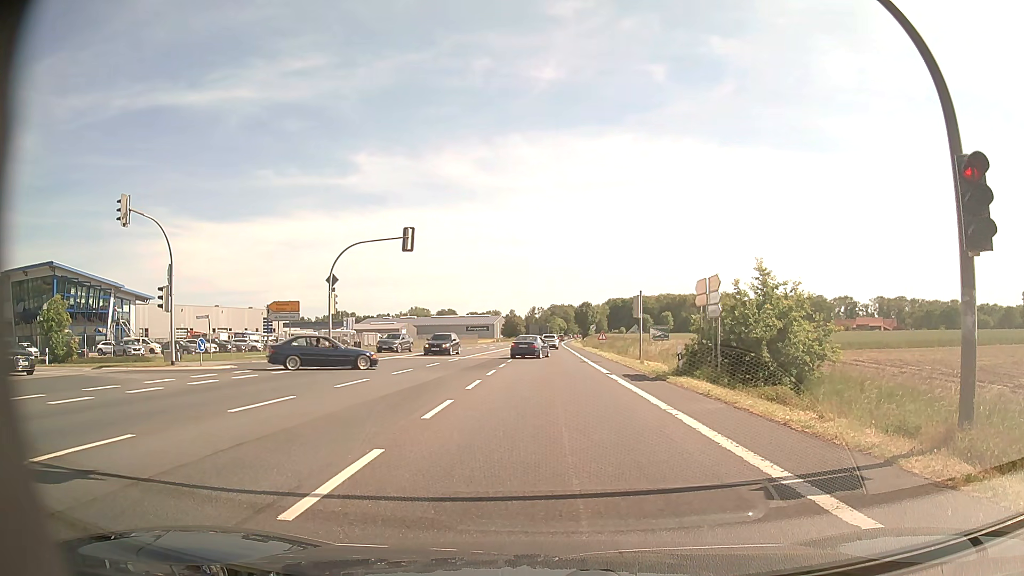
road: primary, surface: asphalt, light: Day
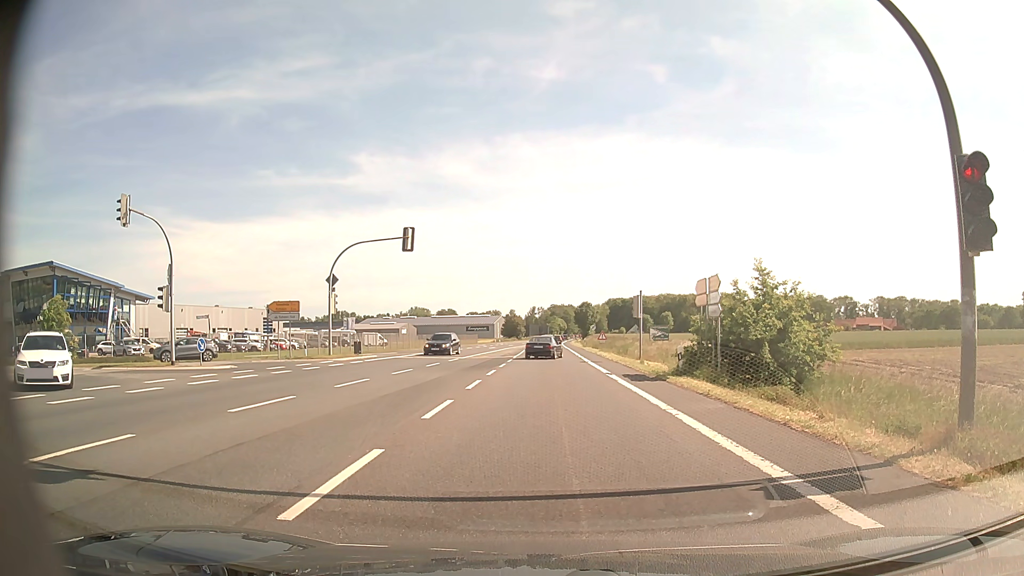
(0.0, 0.0) m; 0°
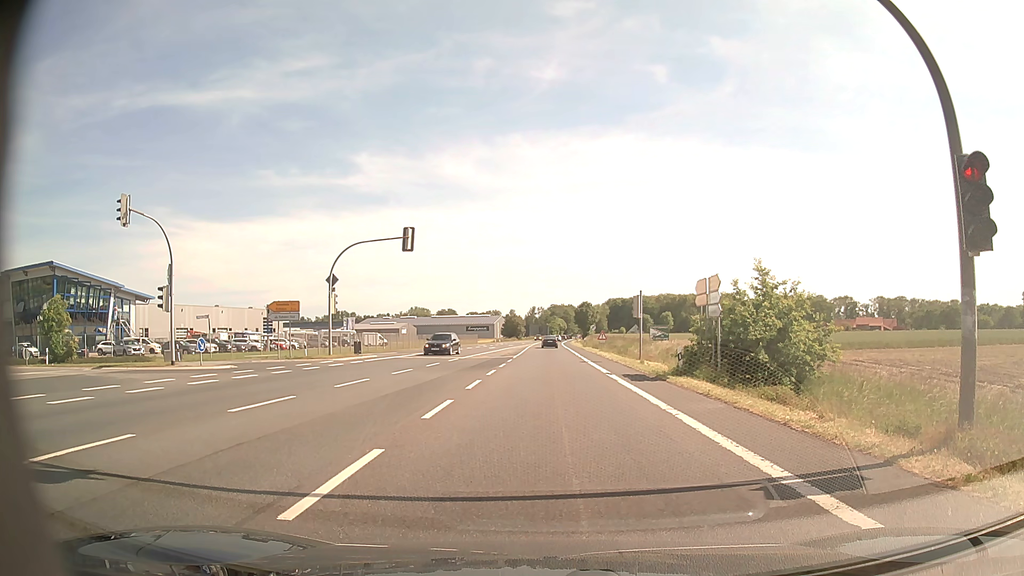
(0.0, 0.0) m; 0°
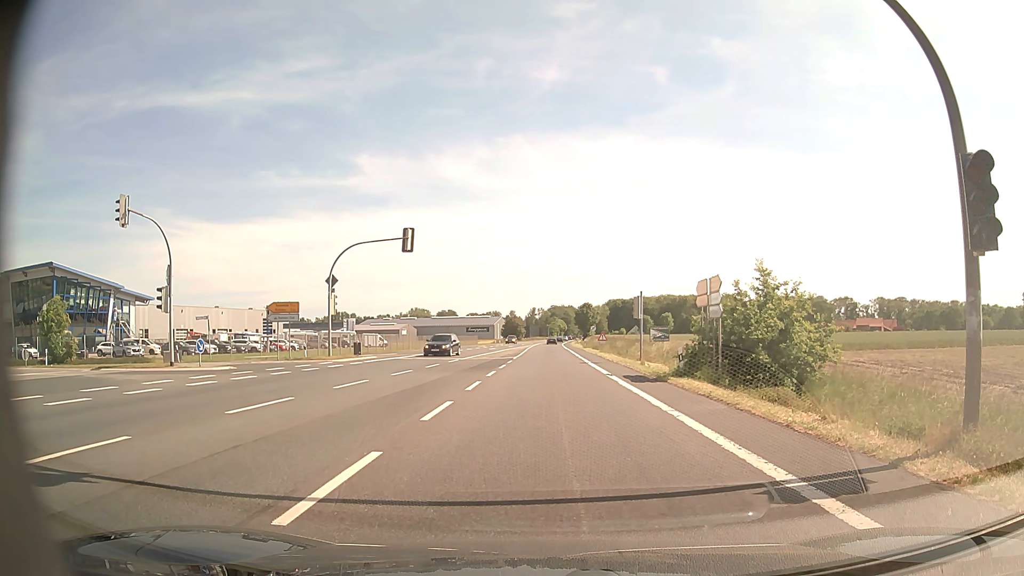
(0.0, +0.1) m; 0°
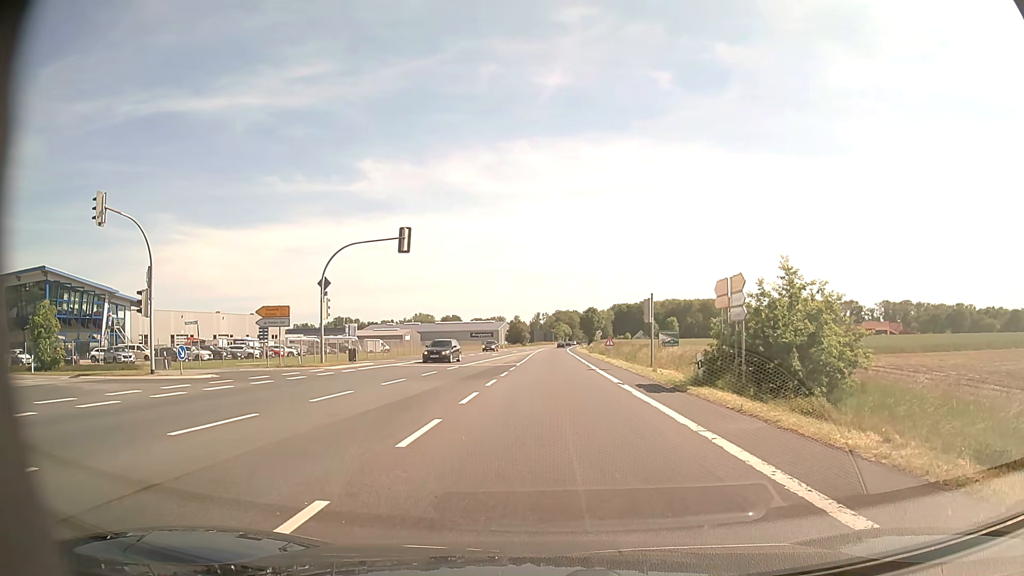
(0.0, +2.3) m; -1°
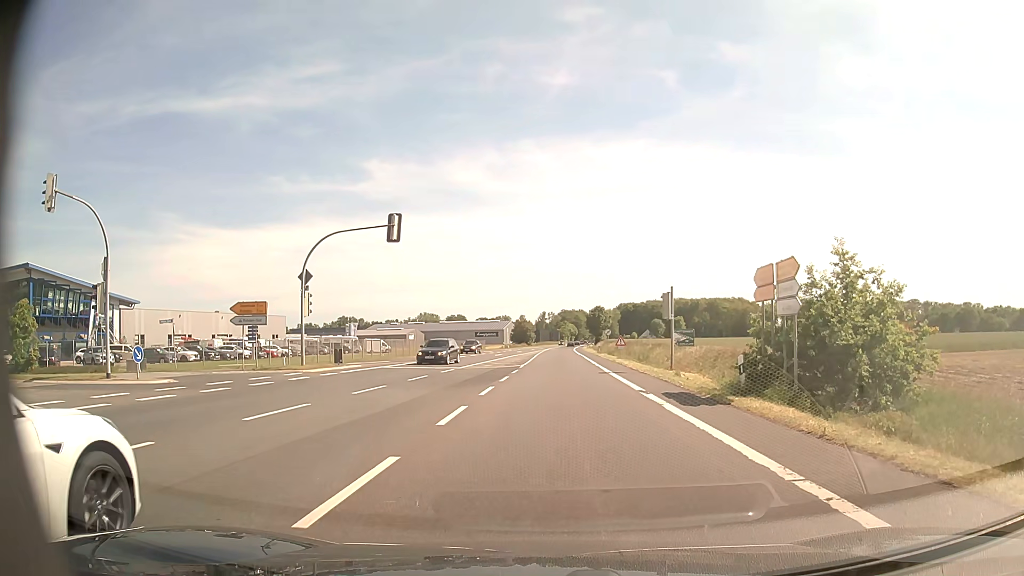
(-0.1, +4.0) m; -1°
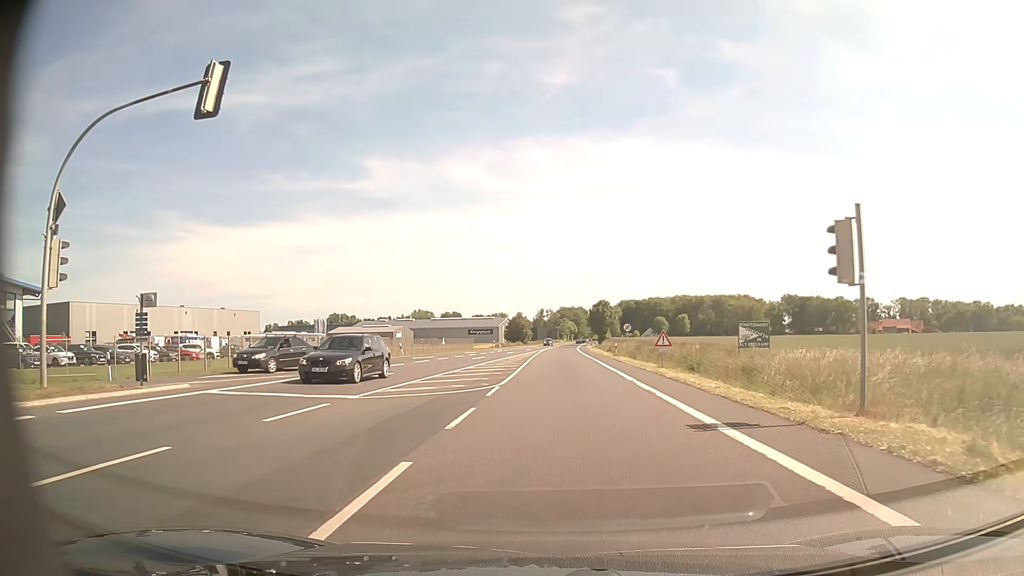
(+0.1, +19.0) m; 0°
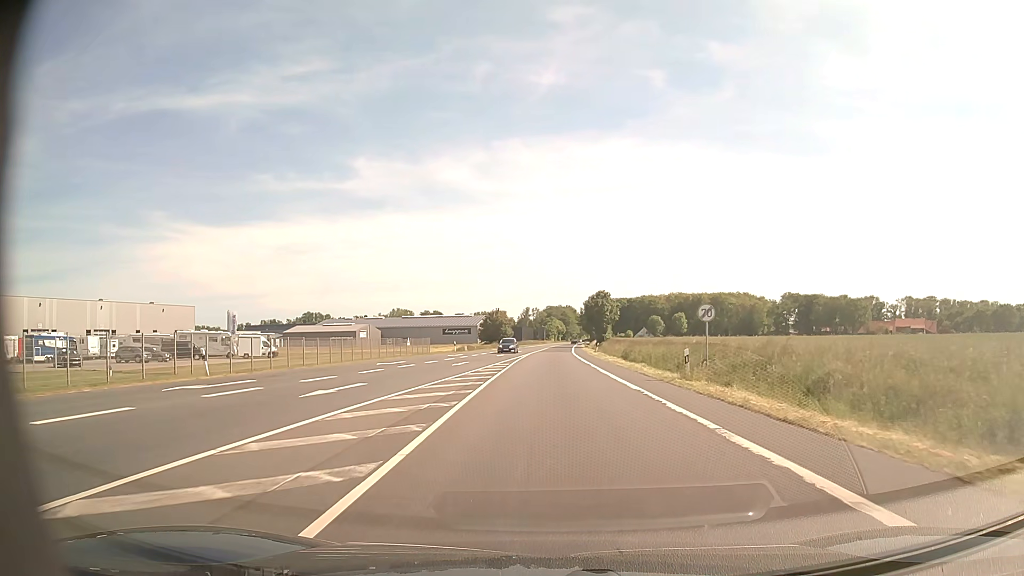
(+0.2, +30.9) m; +1°
(0, +10) (0, +20) (0, +30) (0, +40) (0, +50) (0, +60) (0, +70) (+1, +80) (+1, +90) (+1, +100) m
